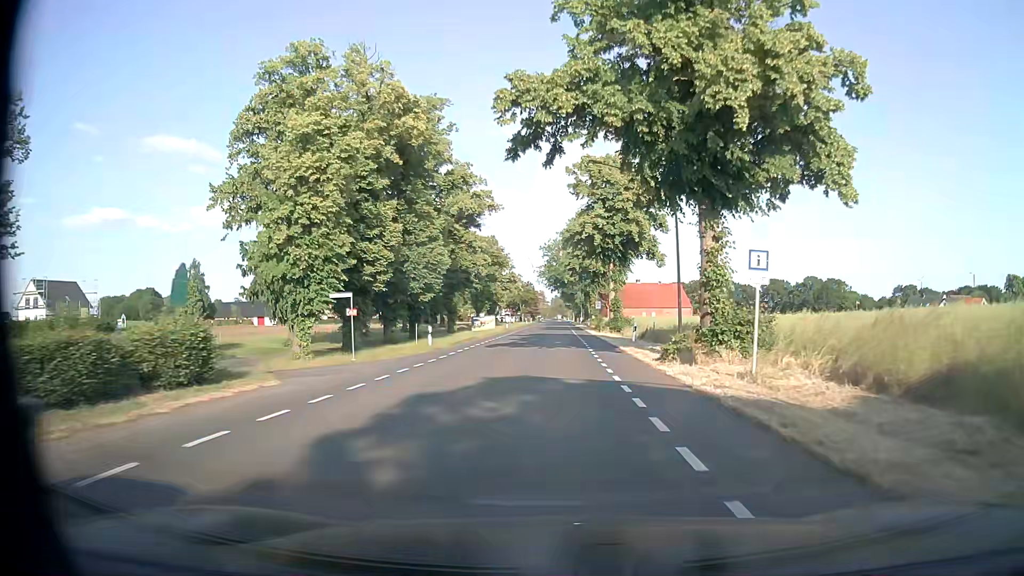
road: secondary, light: Day
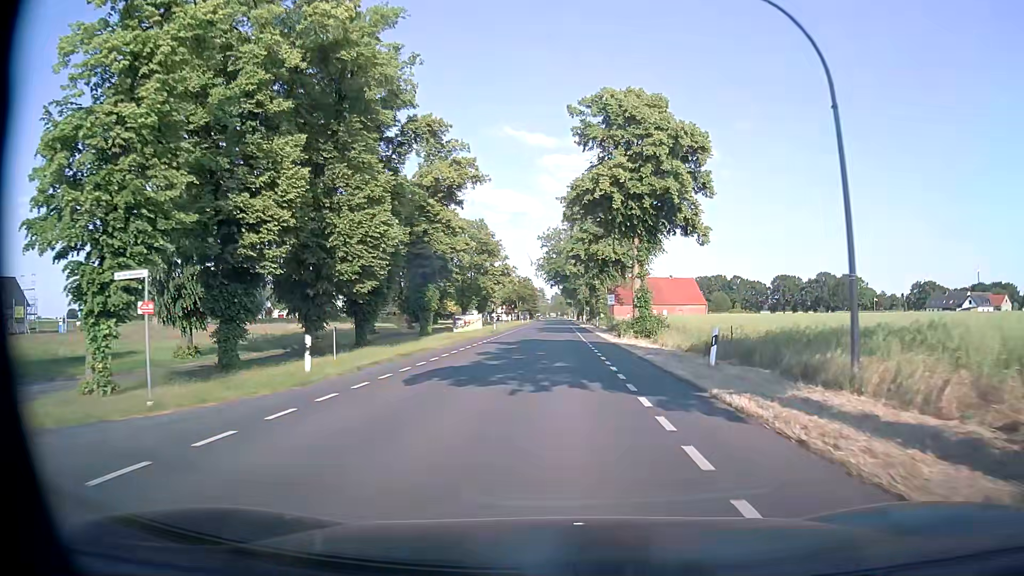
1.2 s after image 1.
(0.0, +16.1) m; 0°
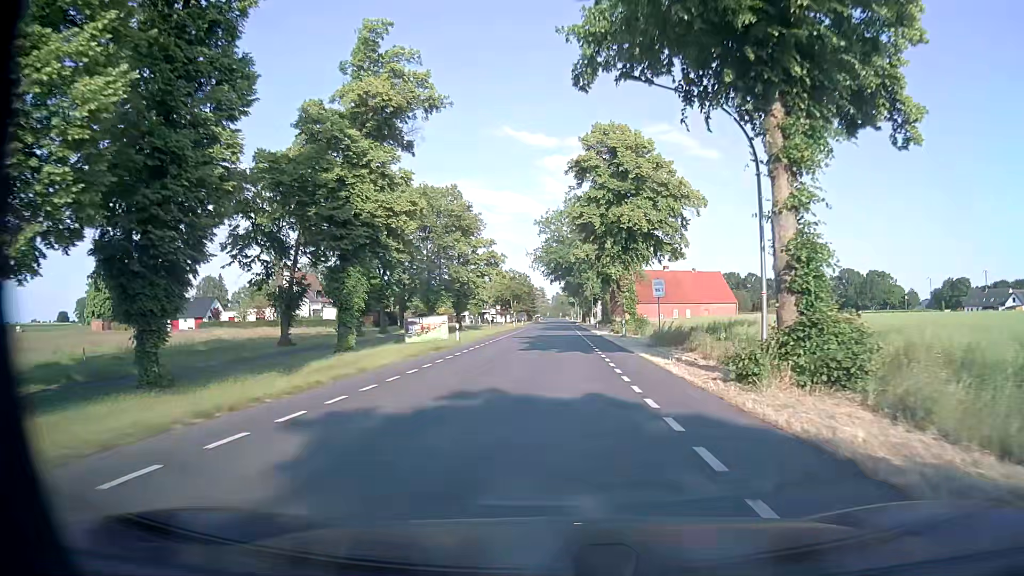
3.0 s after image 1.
(+0.1, +24.2) m; 0°
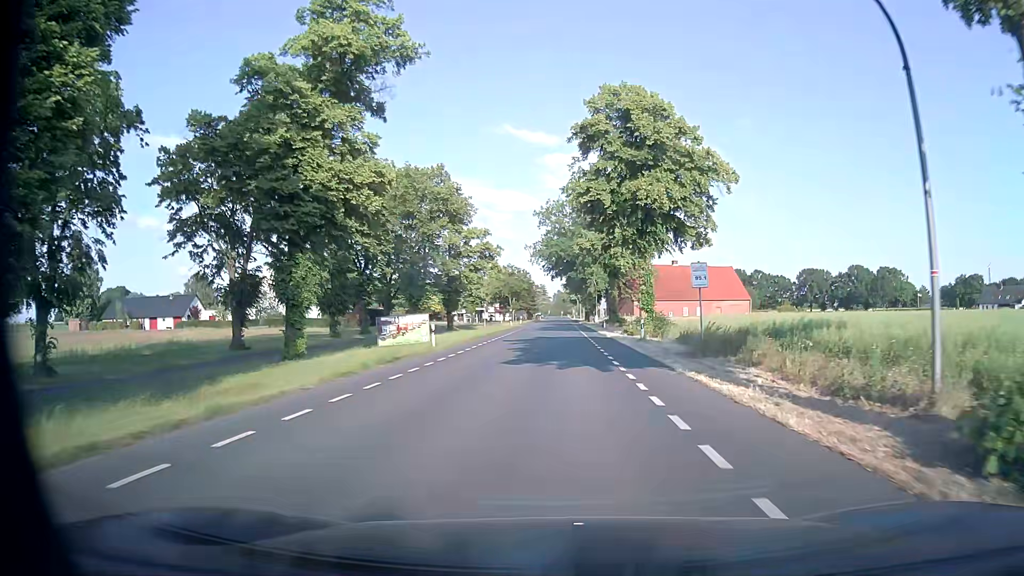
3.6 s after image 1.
(0.0, +8.1) m; 0°
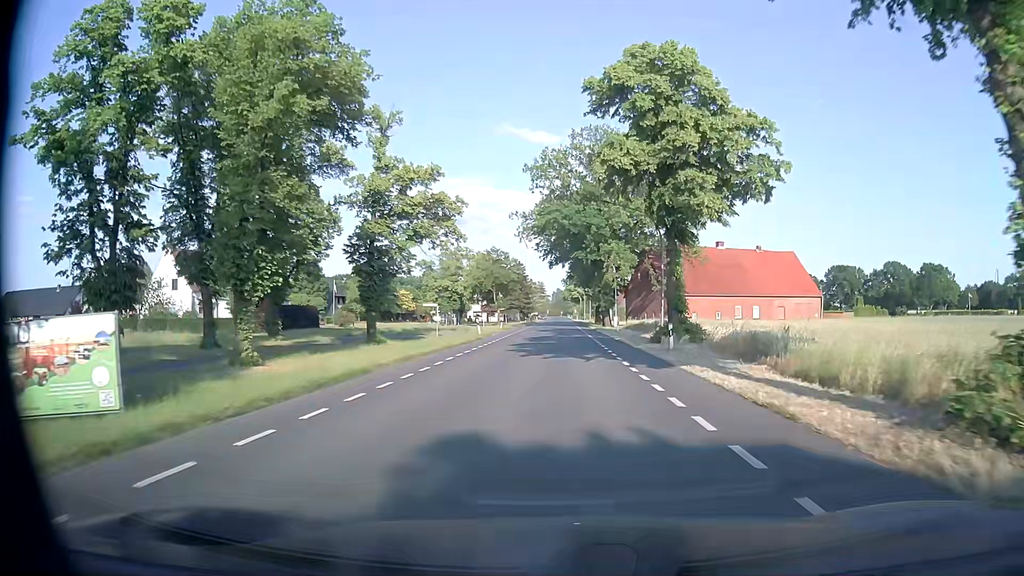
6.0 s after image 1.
(0.0, +32.3) m; 0°
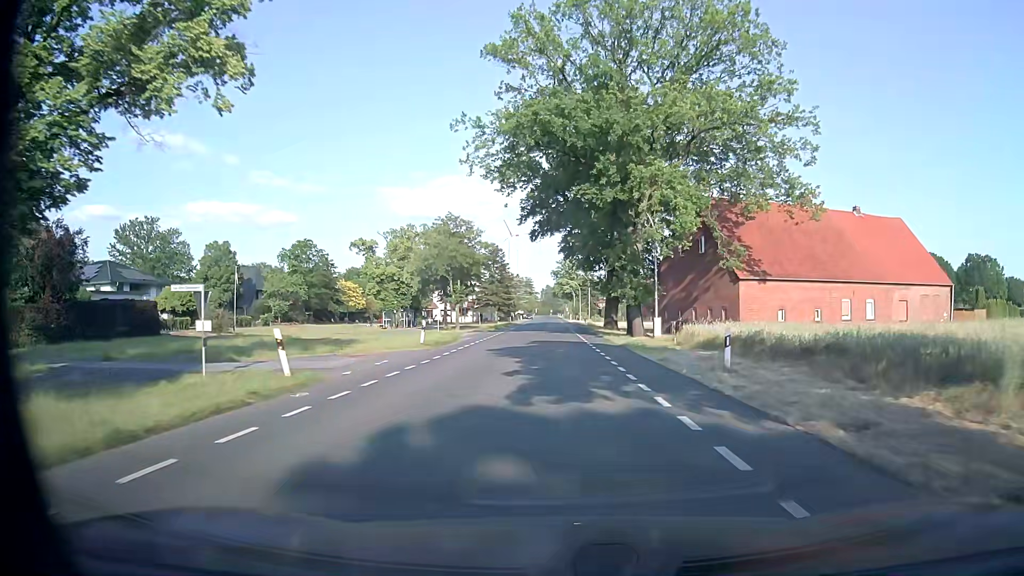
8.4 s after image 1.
(+0.3, +32.4) m; +2°
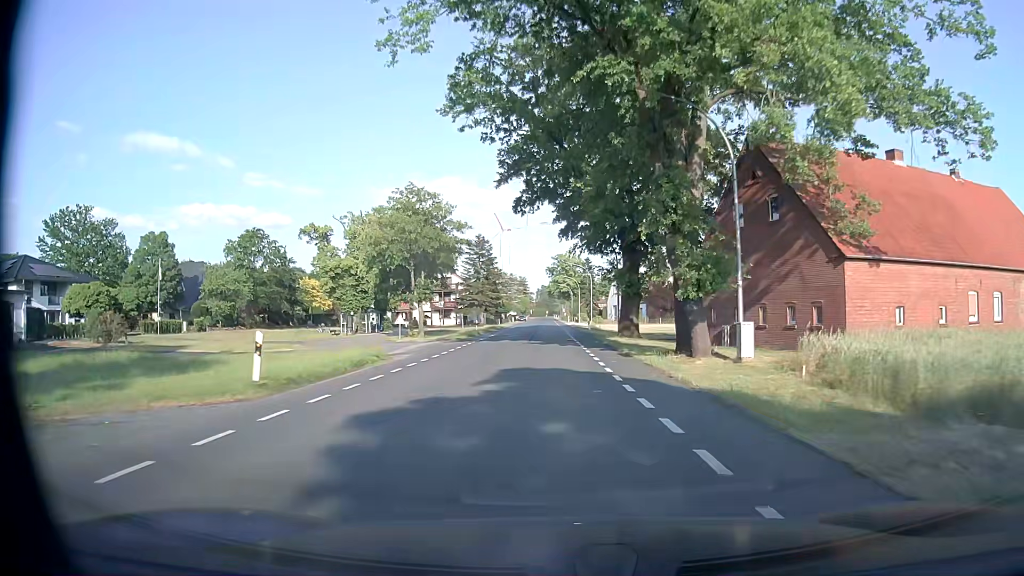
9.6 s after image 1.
(-0.1, +16.2) m; 0°
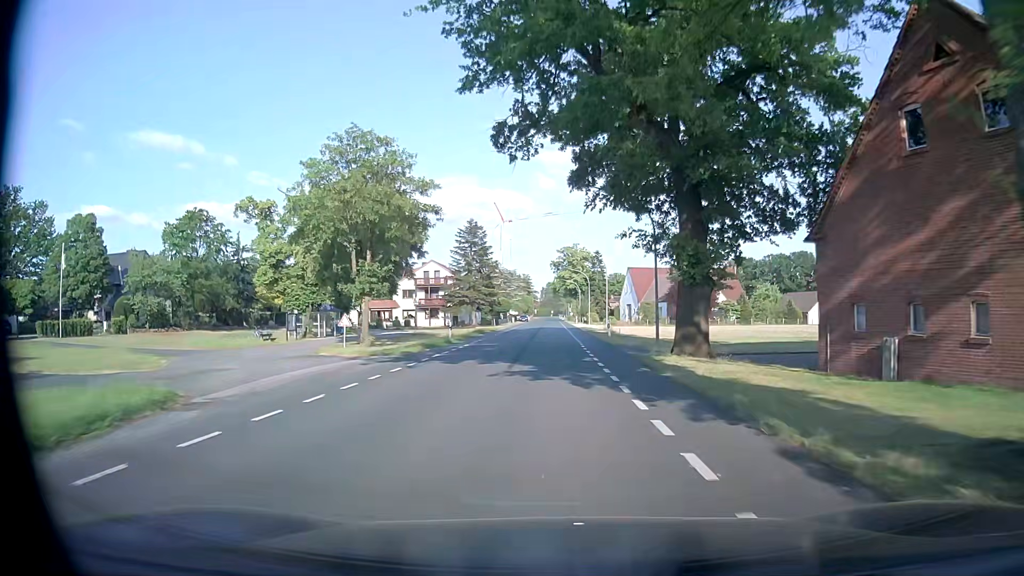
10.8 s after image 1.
(-0.1, +16.2) m; -1°
(0, +10) (0, +20) (0, +30) (0, +40) (0, +50) (0, +60) (0, +70) (0, +80) (0, +90) (0, +100) m
